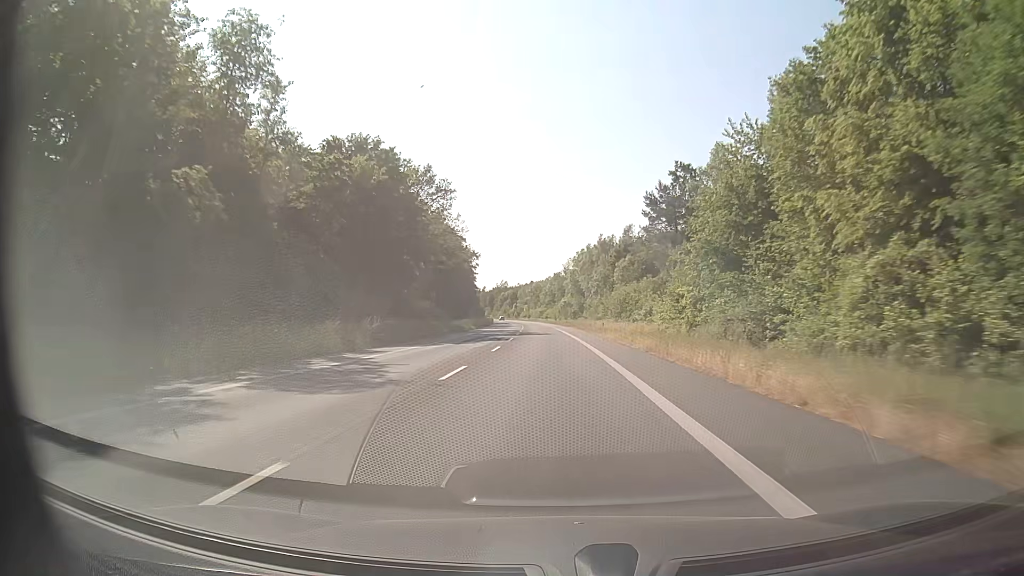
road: secondary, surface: asphalt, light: Day
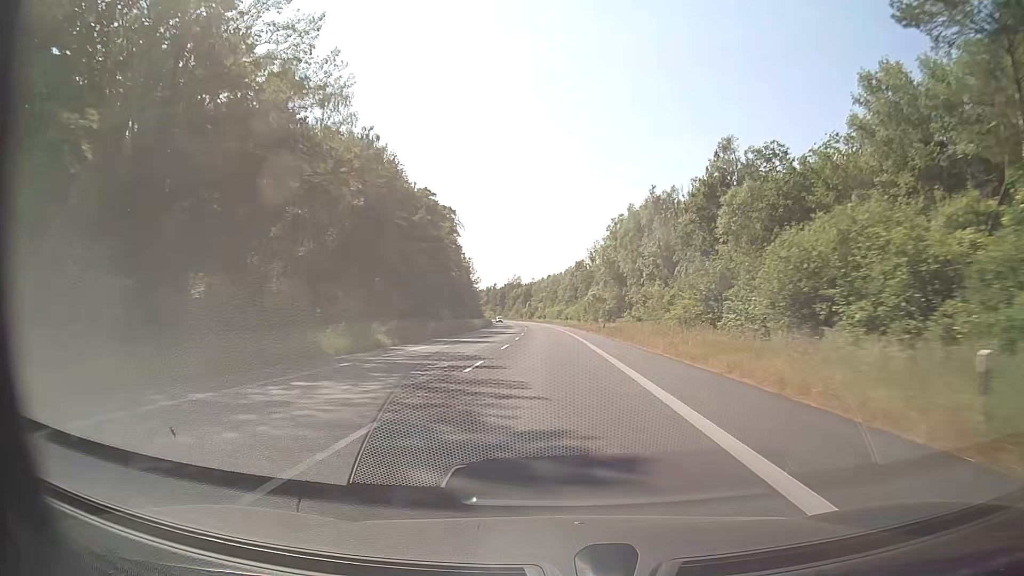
(-0.8, +47.5) m; -1°
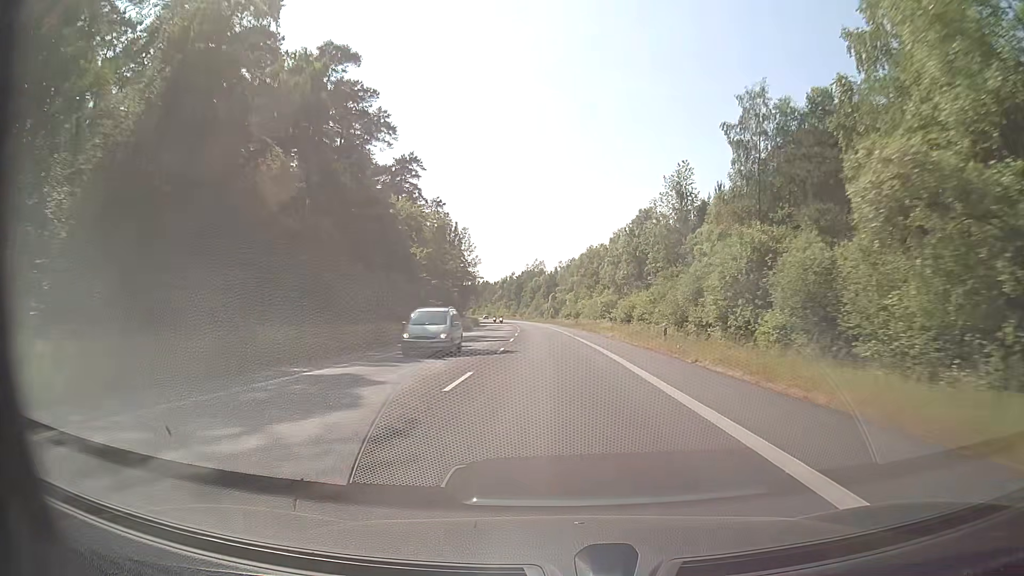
(-2.0, +79.2) m; -3°
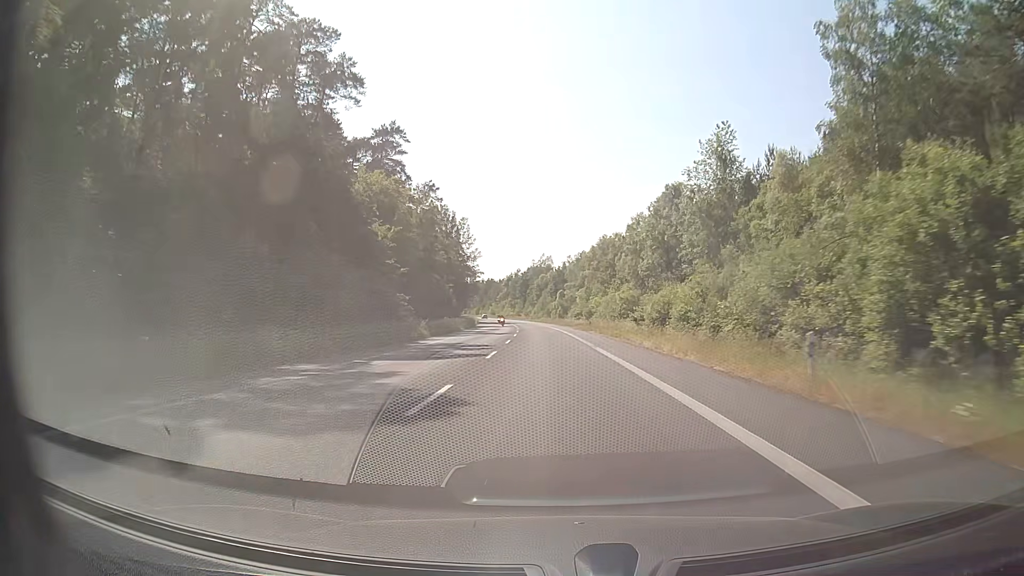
(-0.1, +15.8) m; -1°
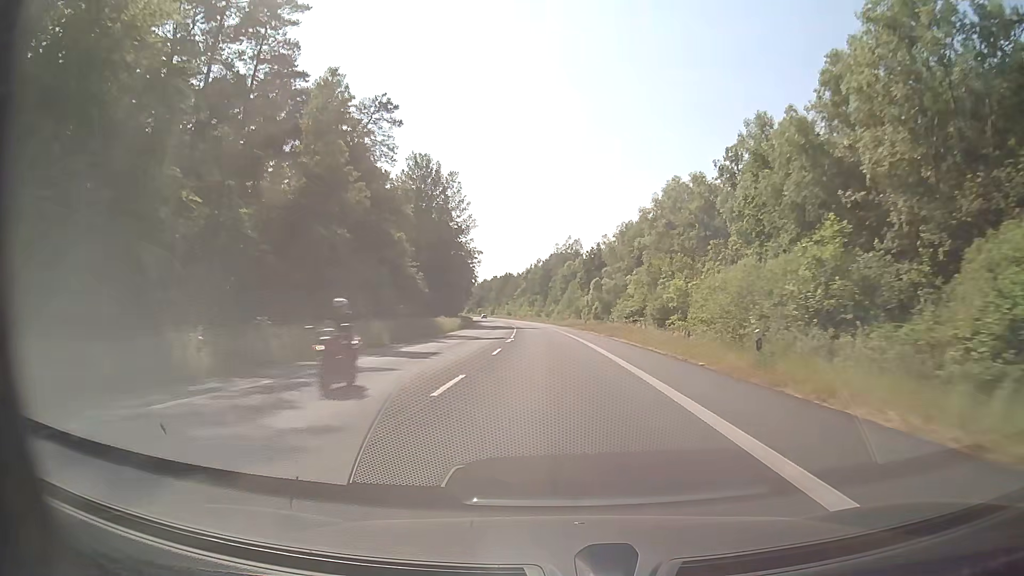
(-0.6, +47.5) m; -2°
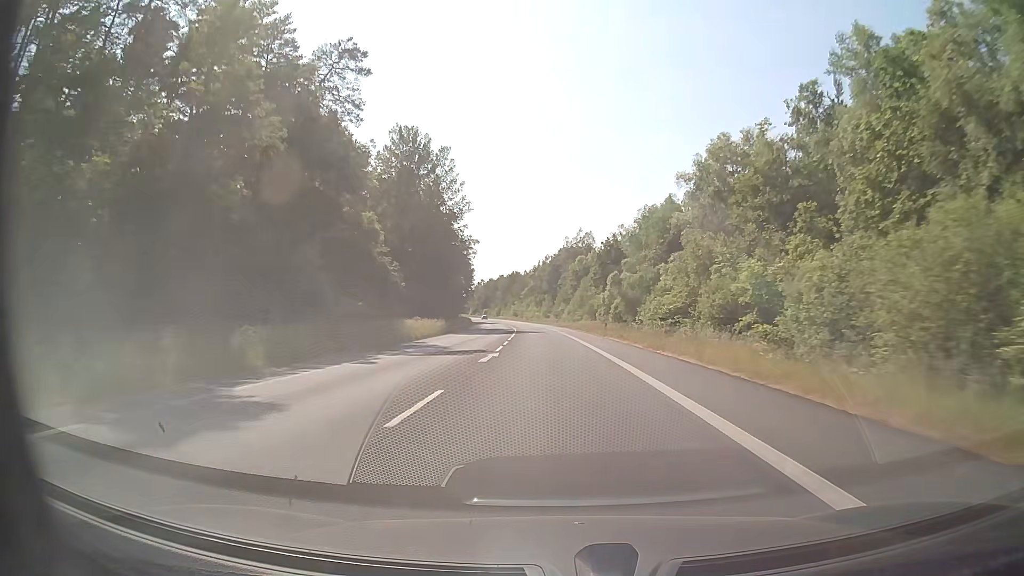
(-0.1, +15.8) m; -1°
(0, +10) (0, +20) (-1, +30) (-1, +40) (-1, +50) (-2, +60) (-3, +70) (-3, +80) (-4, +90) (-5, +100) m
